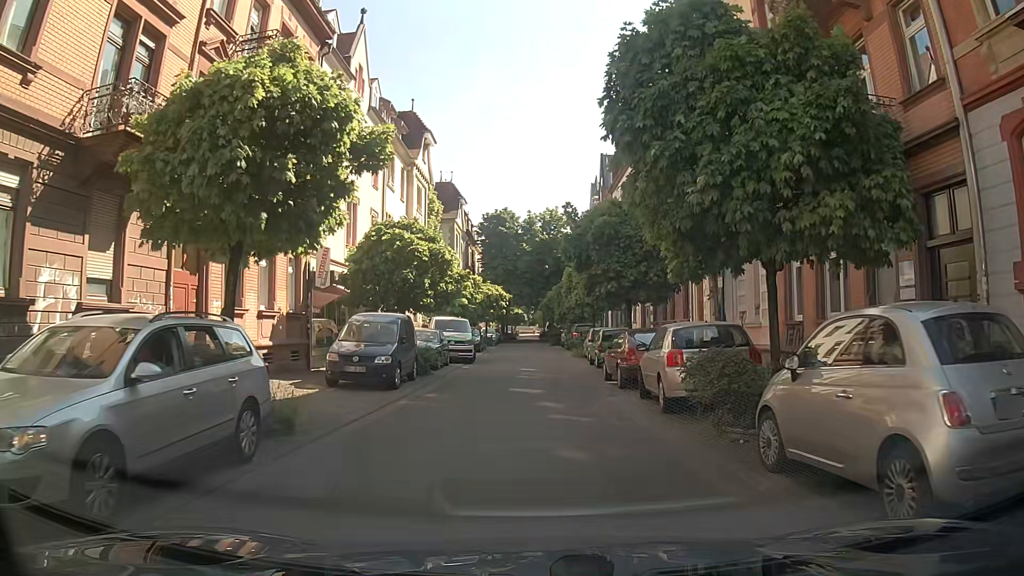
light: Day
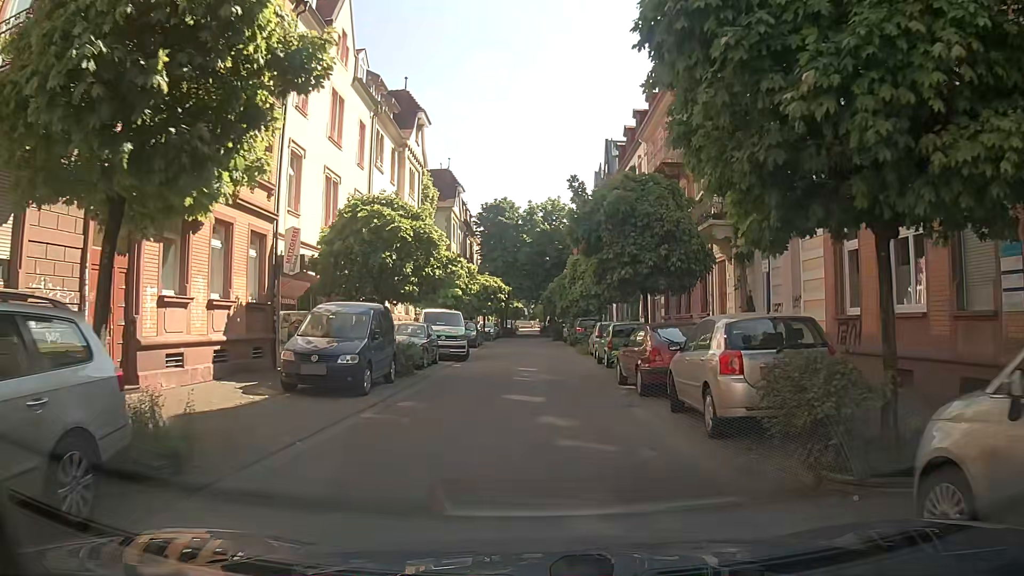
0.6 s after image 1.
(0.0, +3.1) m; 0°
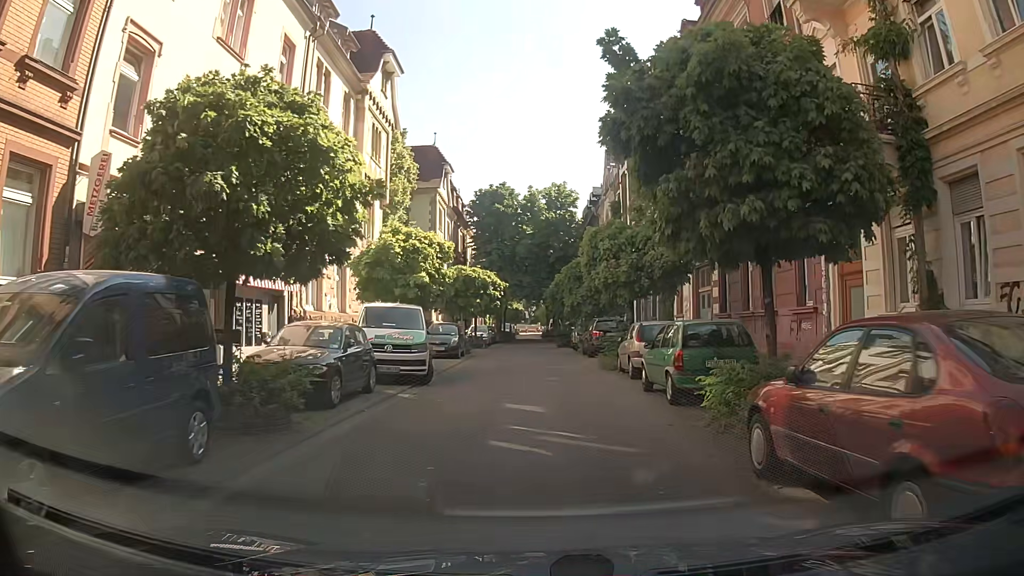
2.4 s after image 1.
(0.0, +9.8) m; 0°
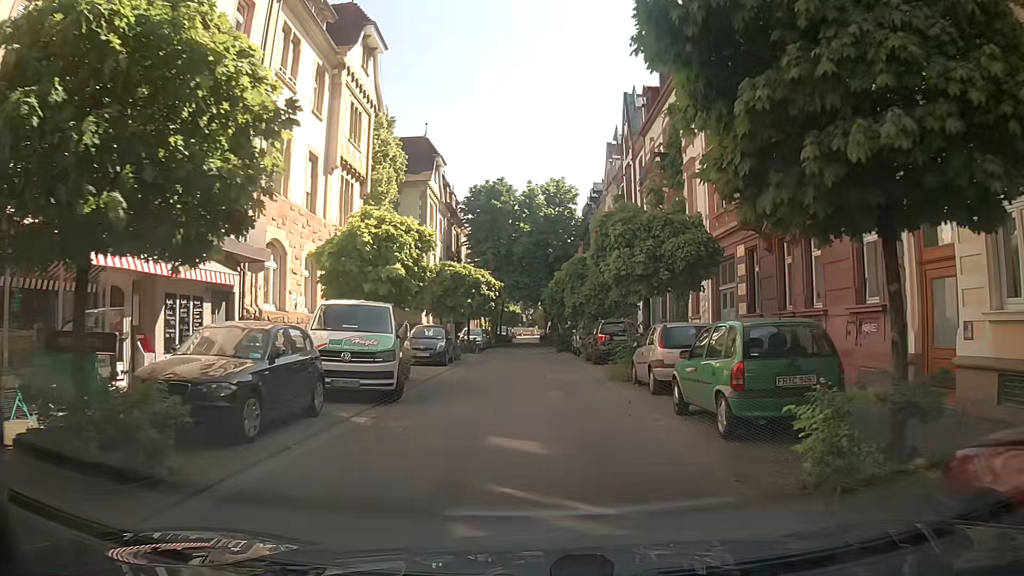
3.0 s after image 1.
(0.0, +3.4) m; 0°
